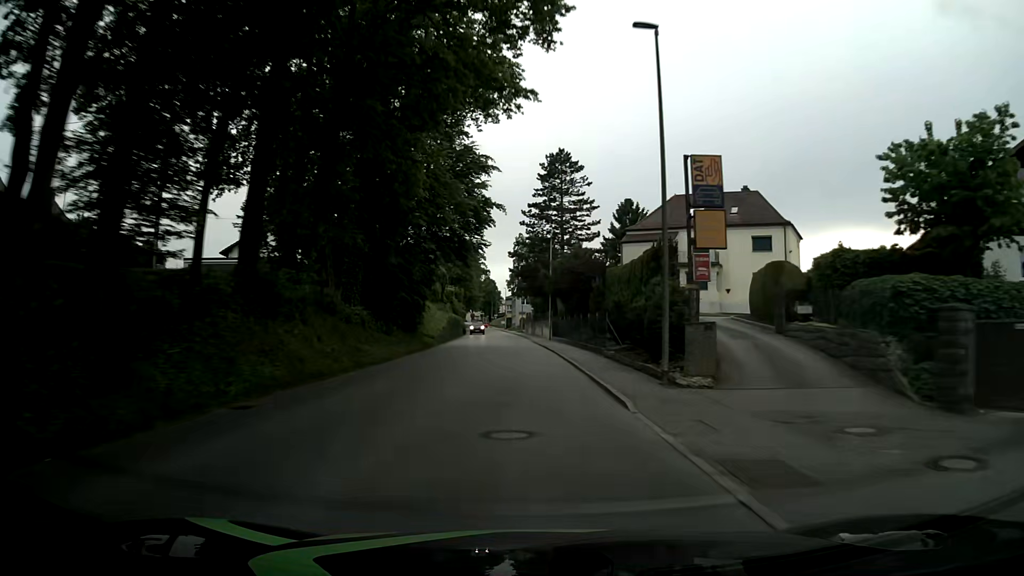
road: tertiary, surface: asphalt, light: Day
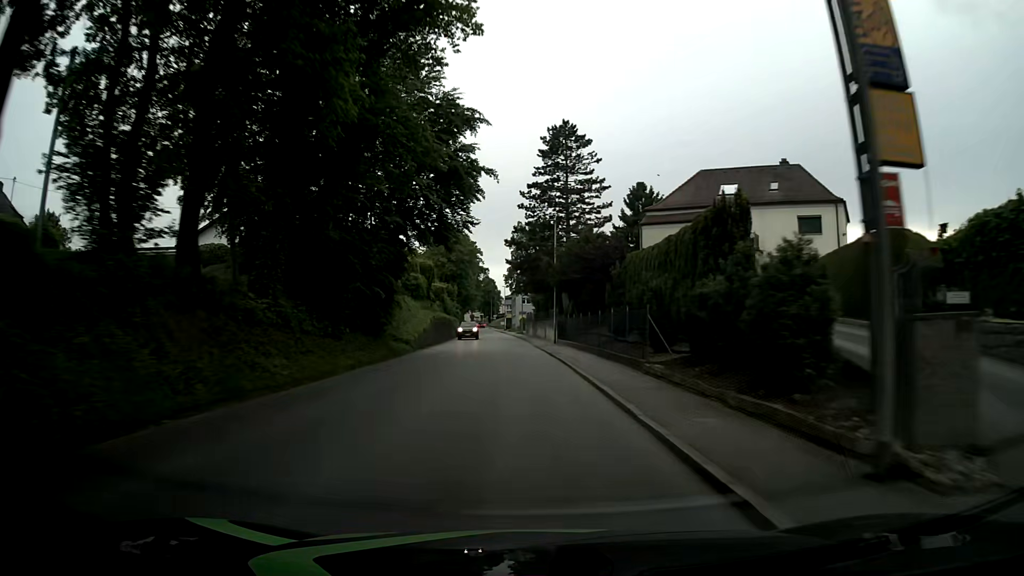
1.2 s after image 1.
(0.0, +9.3) m; -1°
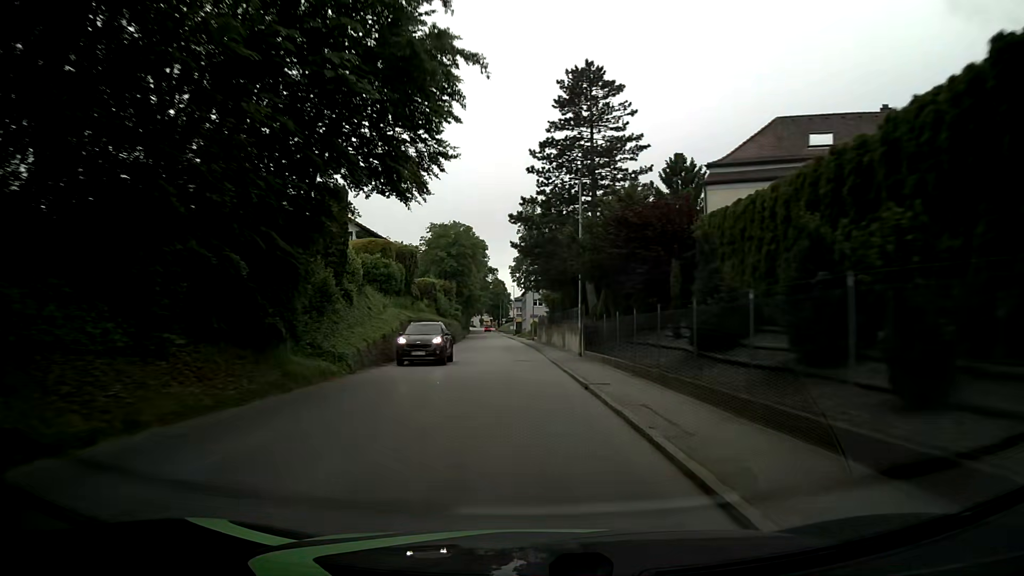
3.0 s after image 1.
(-0.2, +14.0) m; -1°
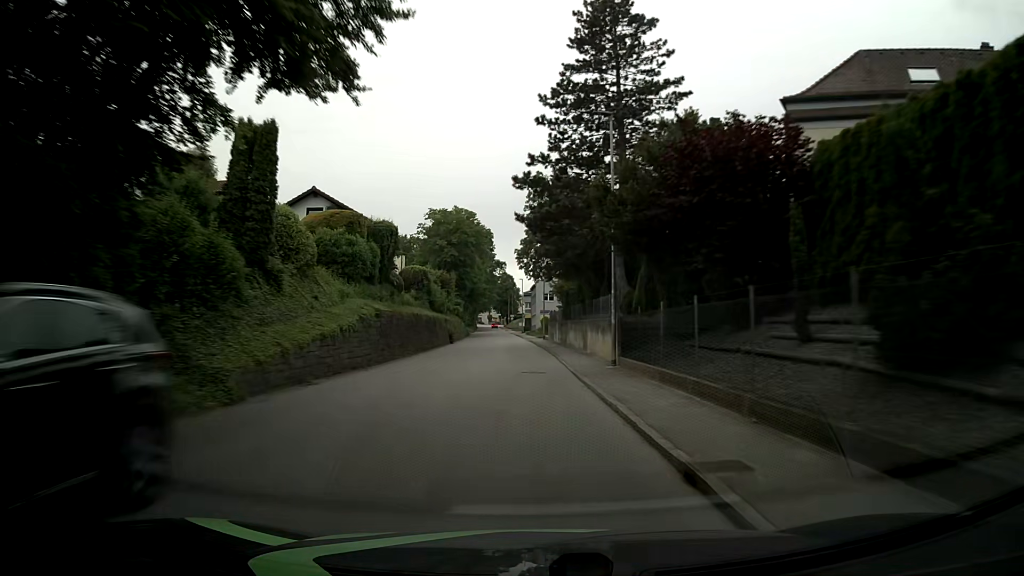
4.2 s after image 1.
(-0.2, +9.3) m; -1°
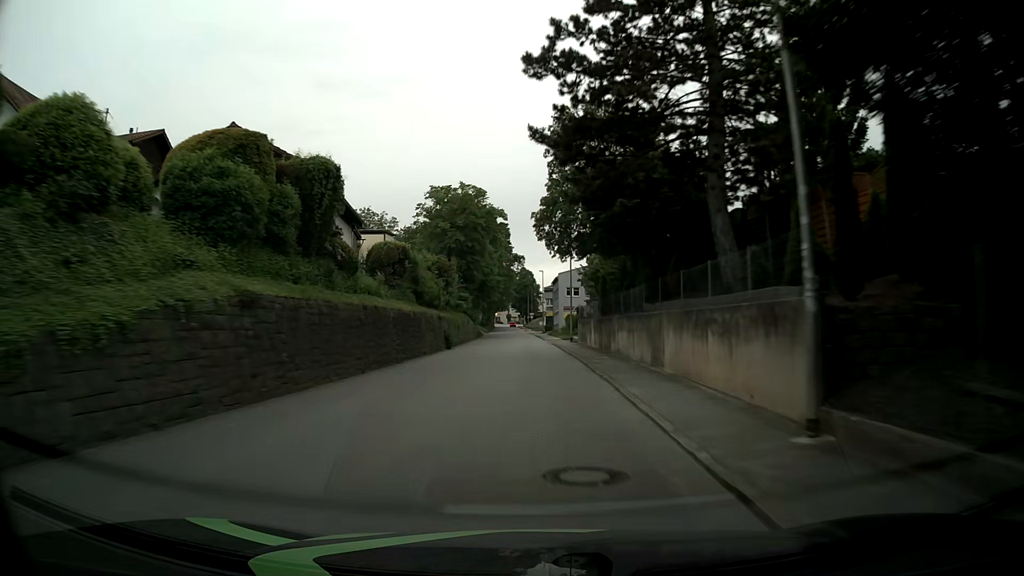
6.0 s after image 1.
(-0.3, +14.0) m; -4°
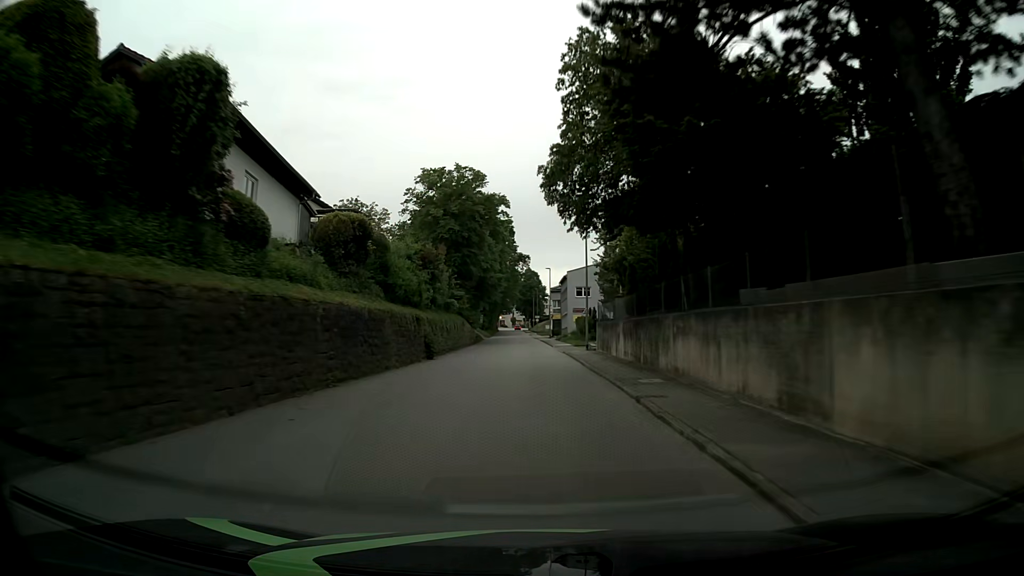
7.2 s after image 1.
(+0.1, +9.4) m; +1°
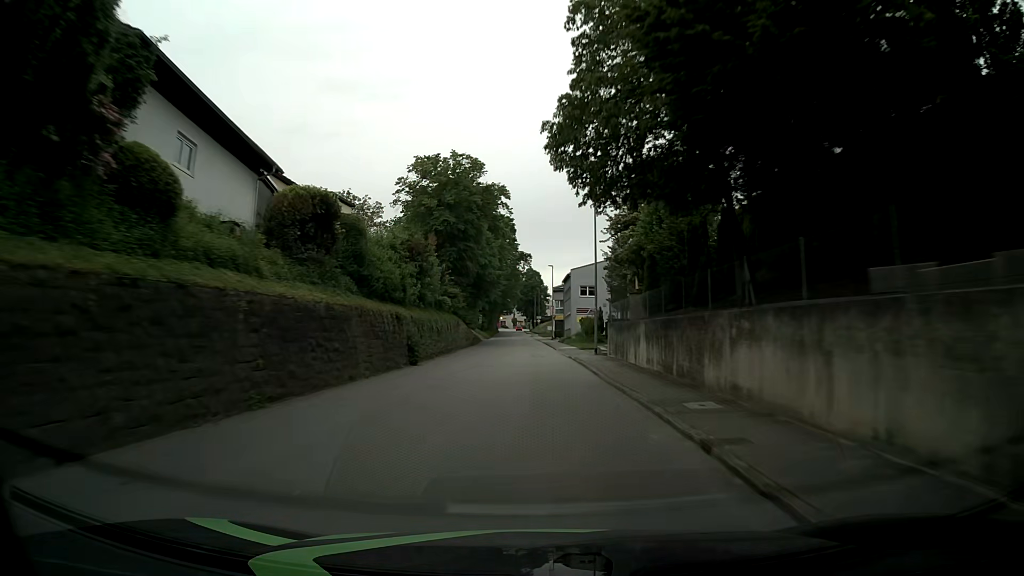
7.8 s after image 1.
(-0.1, +4.7) m; -1°
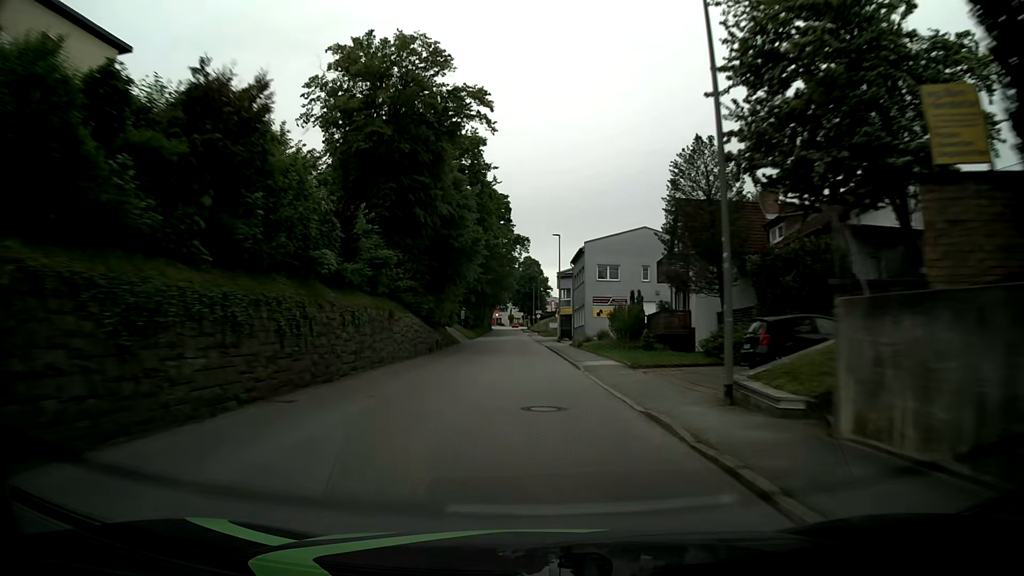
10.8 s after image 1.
(+0.1, +23.3) m; 0°
(0, +10) (0, +20) (0, +30) (0, +40) (-1, +50) (-1, +60) (-1, +70) (-2, +80) (-2, +90) (-2, +100) m
